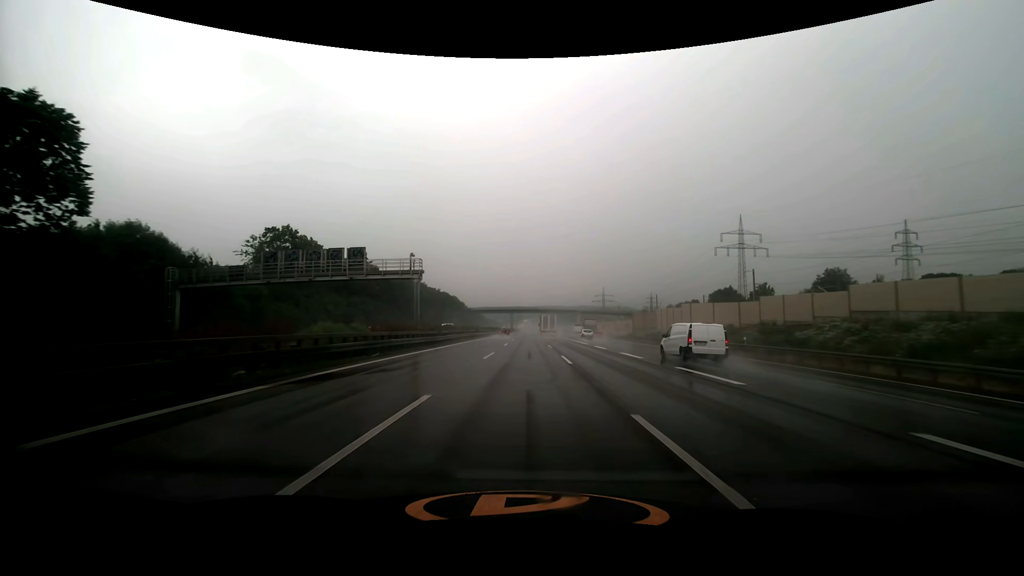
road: motorway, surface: asphalt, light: Day
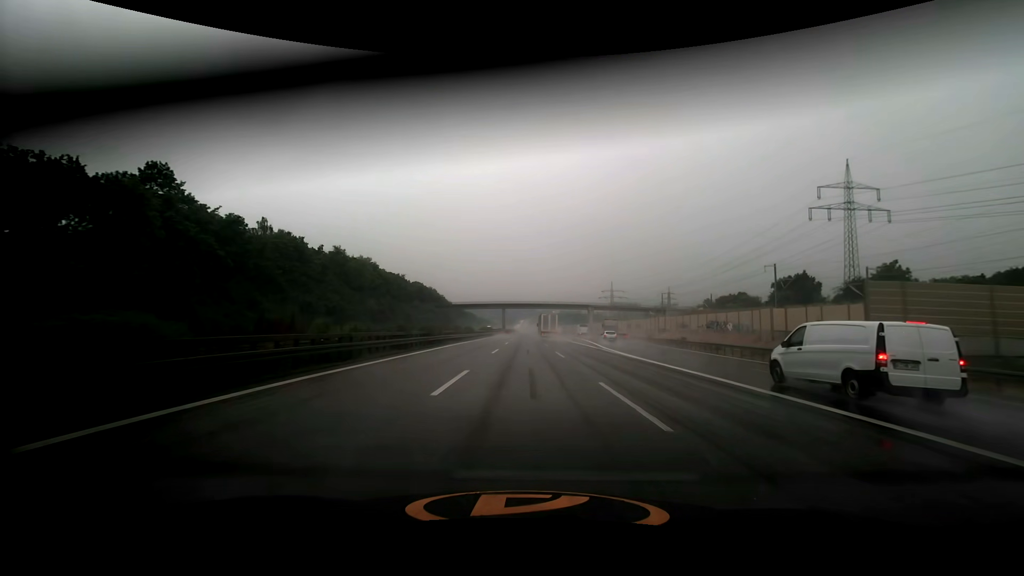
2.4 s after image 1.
(0.0, +66.9) m; 0°
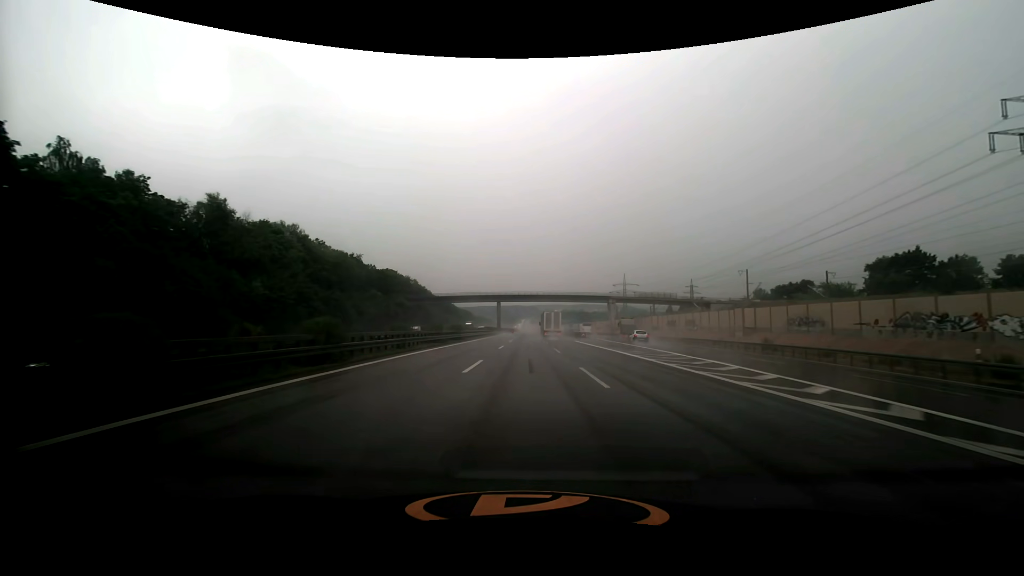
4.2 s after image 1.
(0.0, +49.7) m; 0°
(0, +10) (0, +20) (0, +30) (0, +40) (0, +50) (0, +60) (0, +70) (0, +80) (0, +90) (0, +100) m
